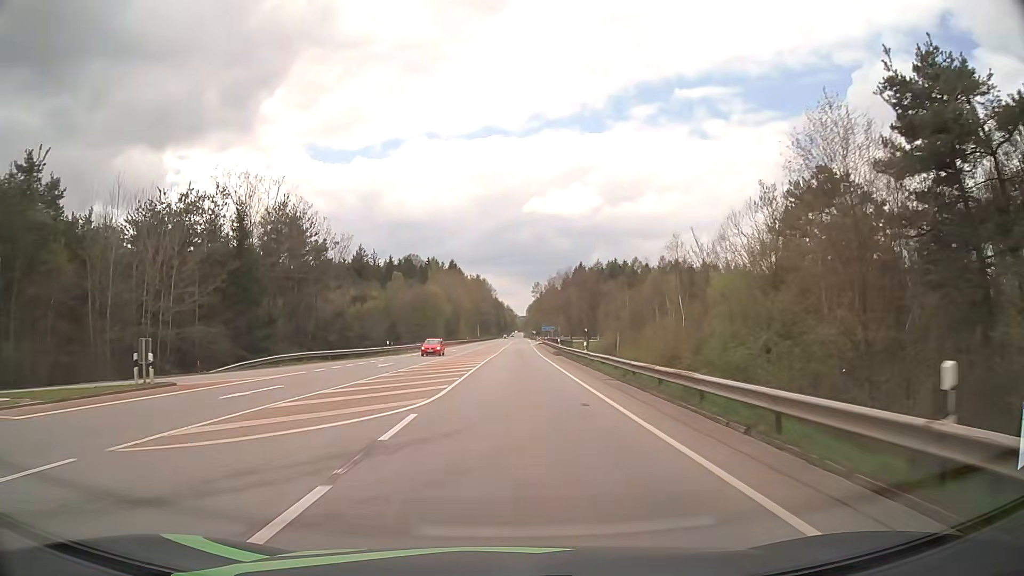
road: secondary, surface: asphalt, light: Day
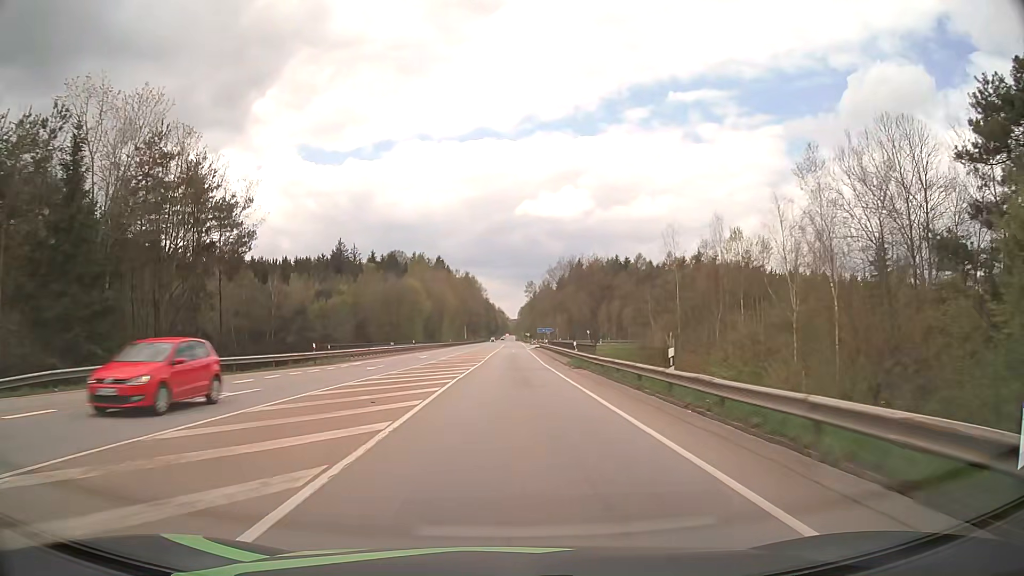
(+0.2, +21.2) m; +1°
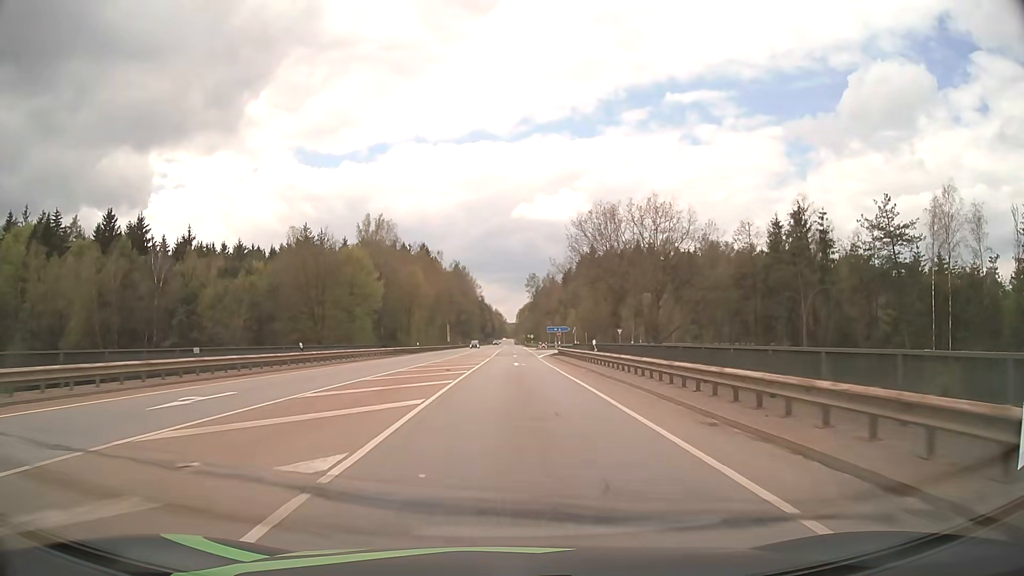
(+0.1, +42.2) m; 0°
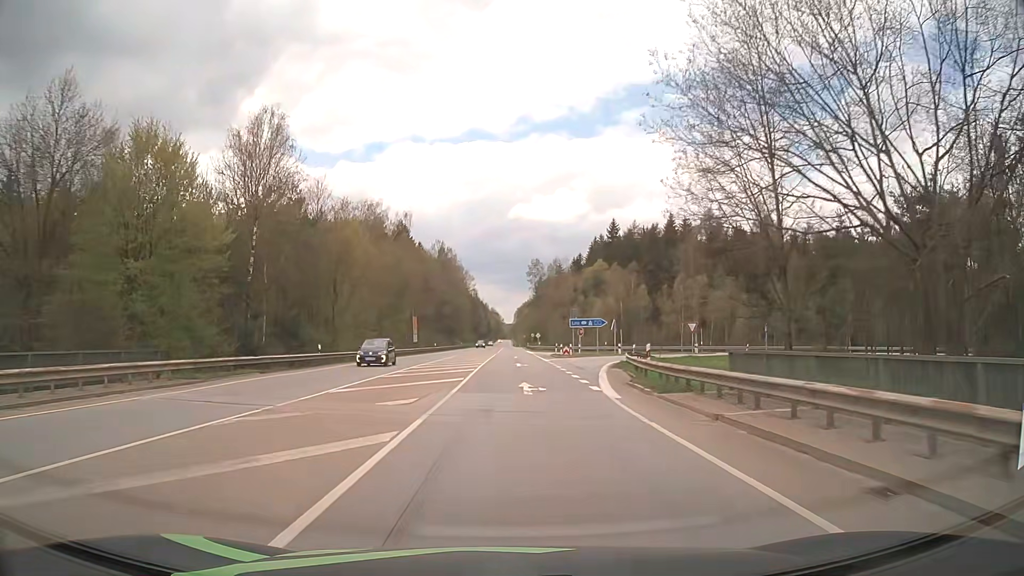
(0.0, +41.2) m; 0°
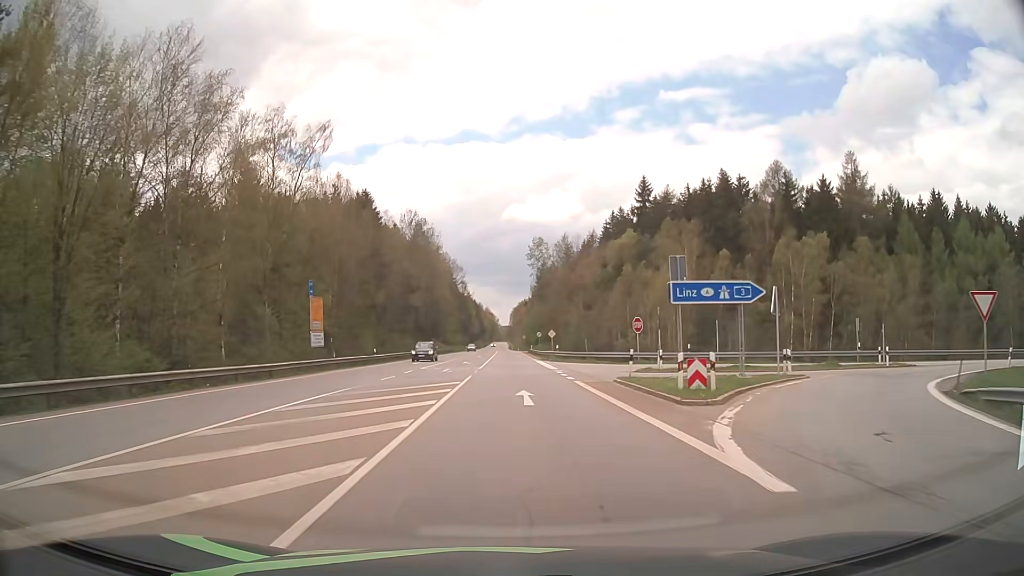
(+0.2, +40.7) m; +1°
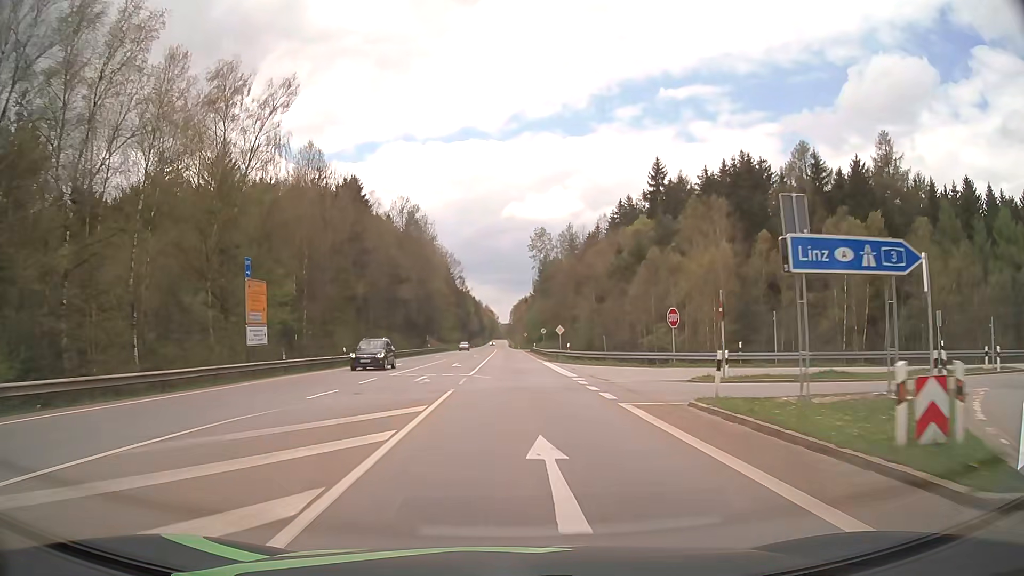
(0.0, +10.2) m; 0°
(0, +10) (0, +20) (0, +30) (0, +40) (0, +50) (0, +60) (0, +70) (0, +80) (0, +90) (0, +100) m
